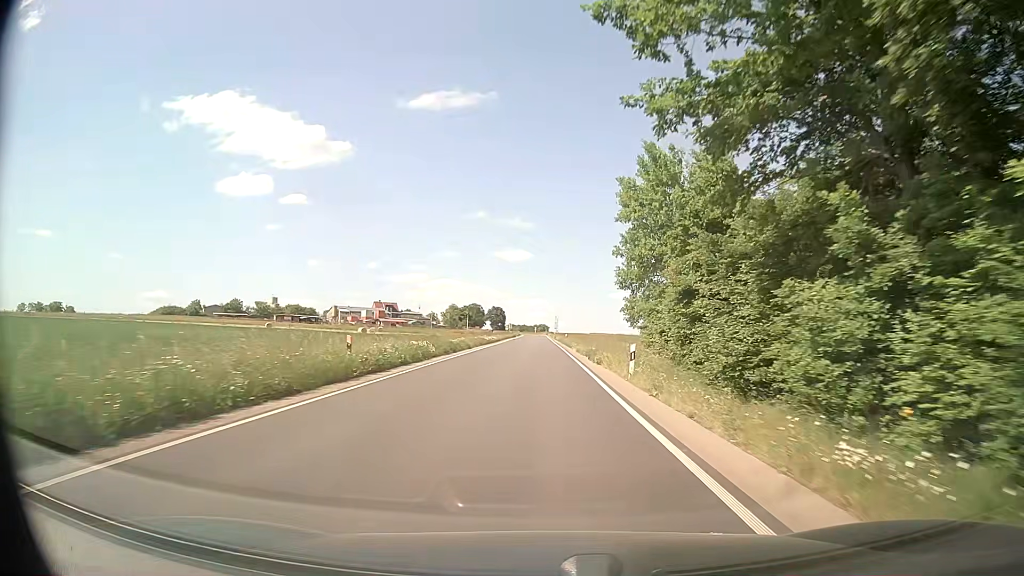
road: secondary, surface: asphalt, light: Day
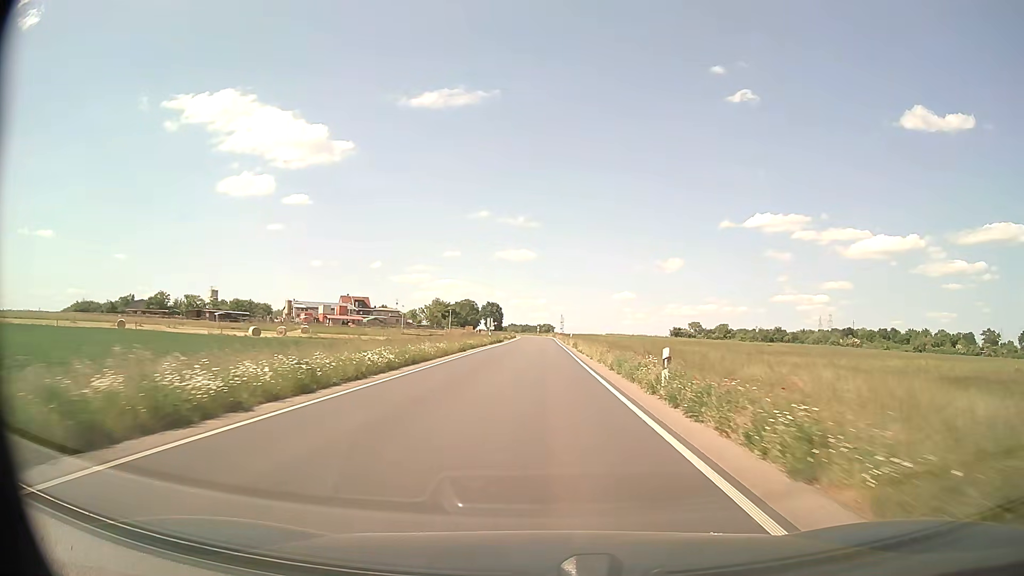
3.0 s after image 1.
(+0.4, +54.5) m; 0°
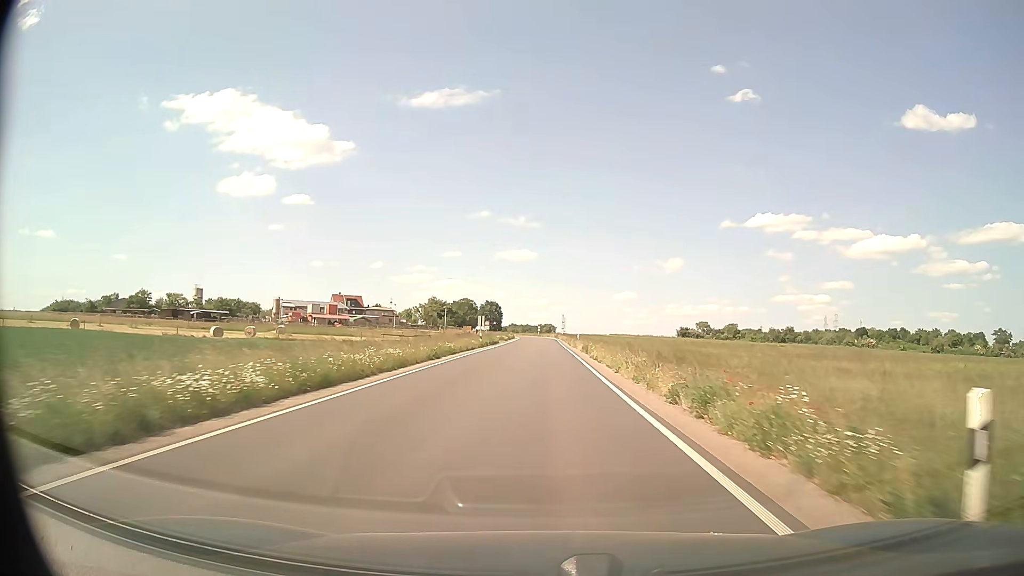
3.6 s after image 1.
(0.0, +10.9) m; 0°
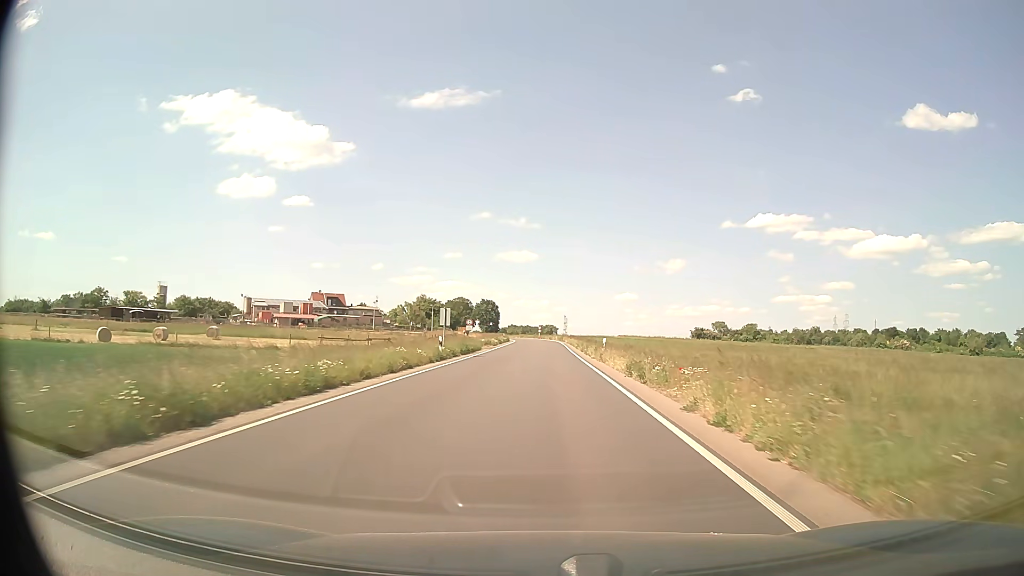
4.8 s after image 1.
(0.0, +21.8) m; 0°
(0, +10) (0, +20) (0, +30) (0, +40) (0, +50) (0, +60) (0, +70) (0, +80) (0, +90) (0, +100) m
